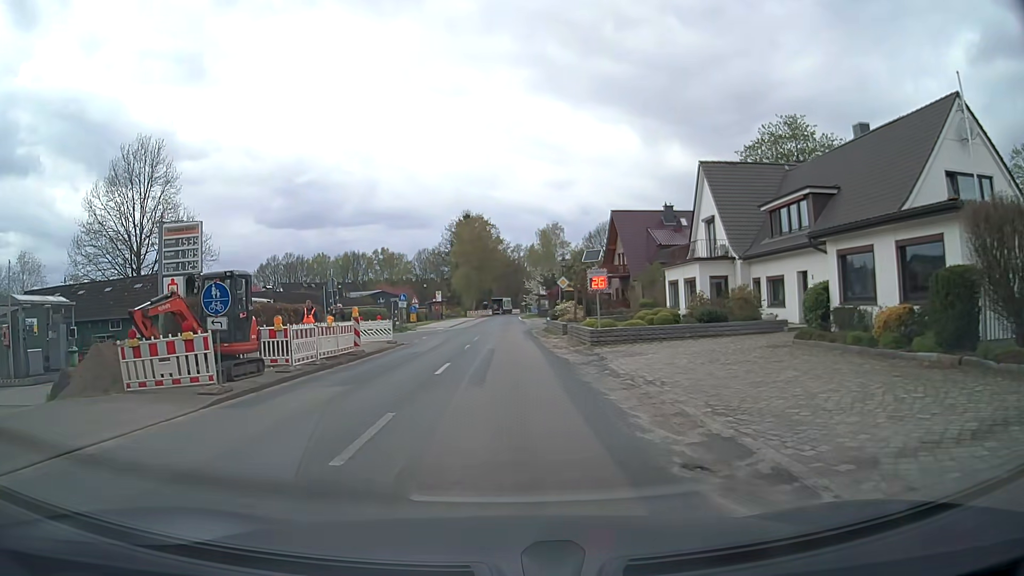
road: secondary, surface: asphalt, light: Day
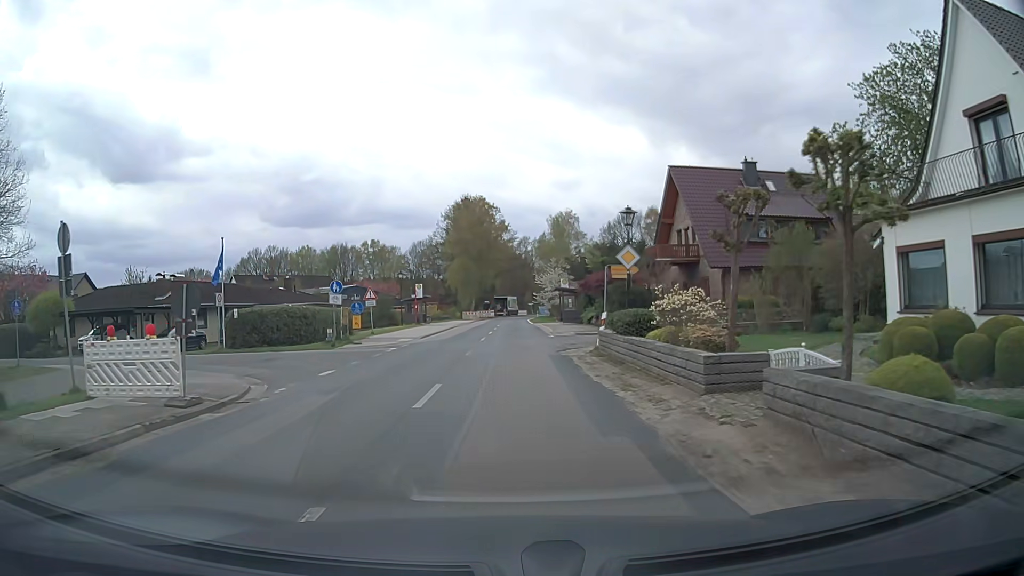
(0.0, +22.2) m; 0°
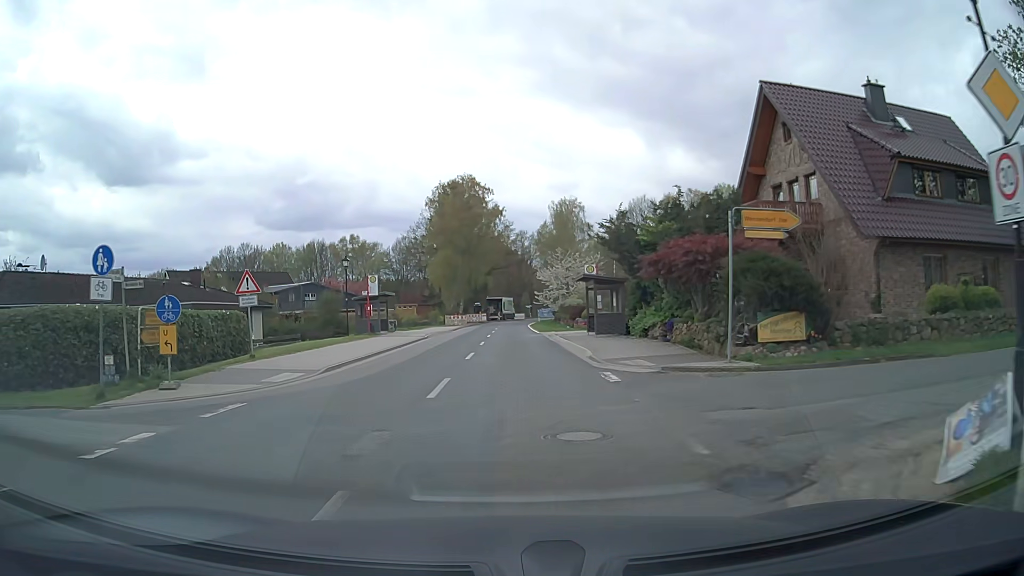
(+0.1, +18.5) m; 0°
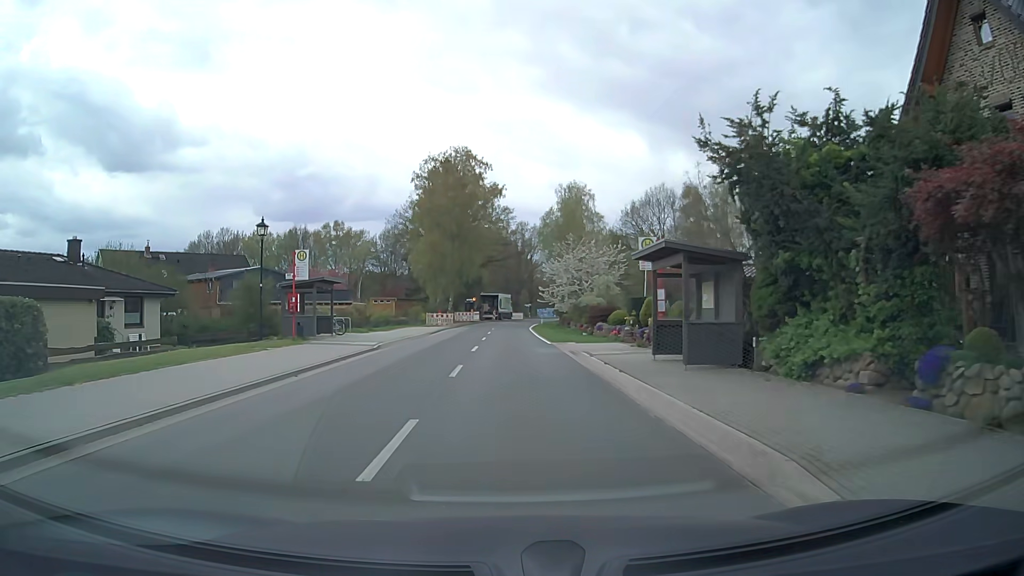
(0.0, +13.9) m; 0°
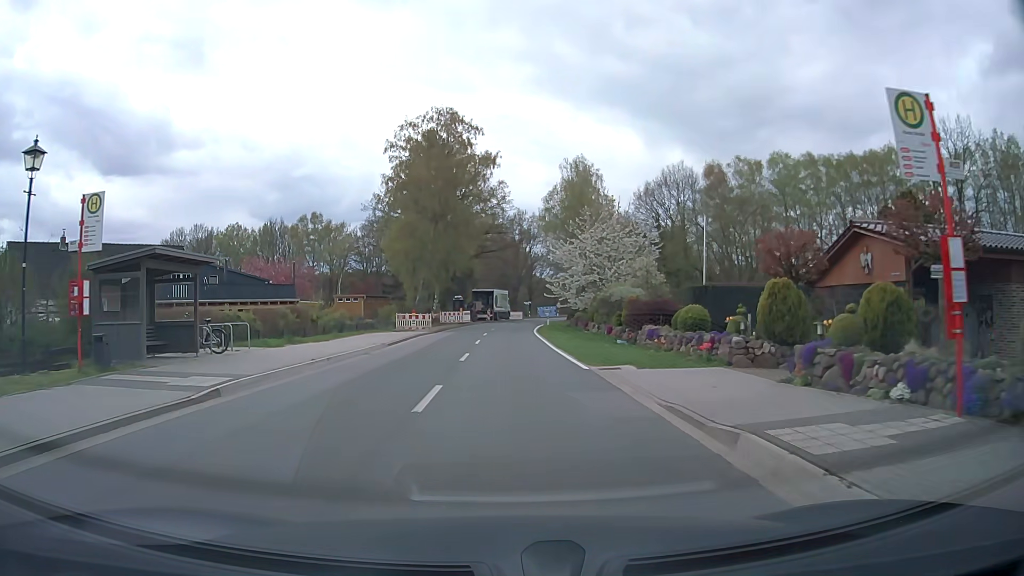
(+0.1, +14.2) m; 0°
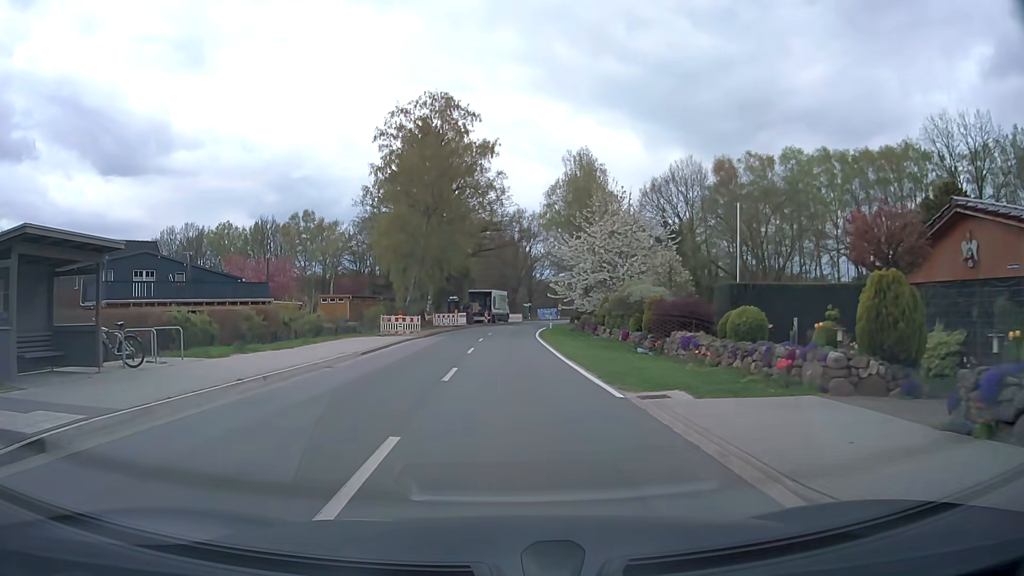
(0.0, +4.8) m; 0°
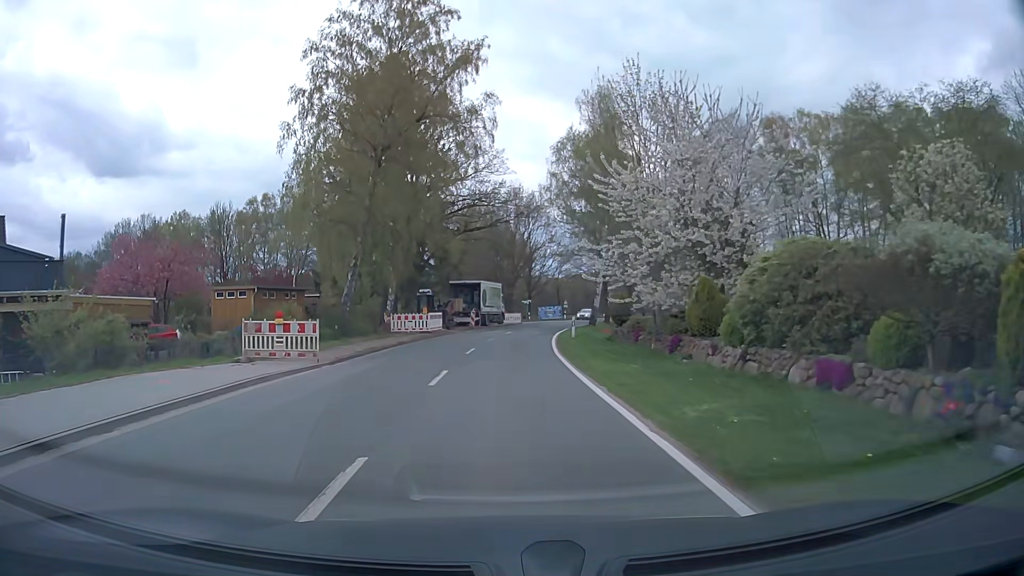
(+0.1, +19.3) m; +1°
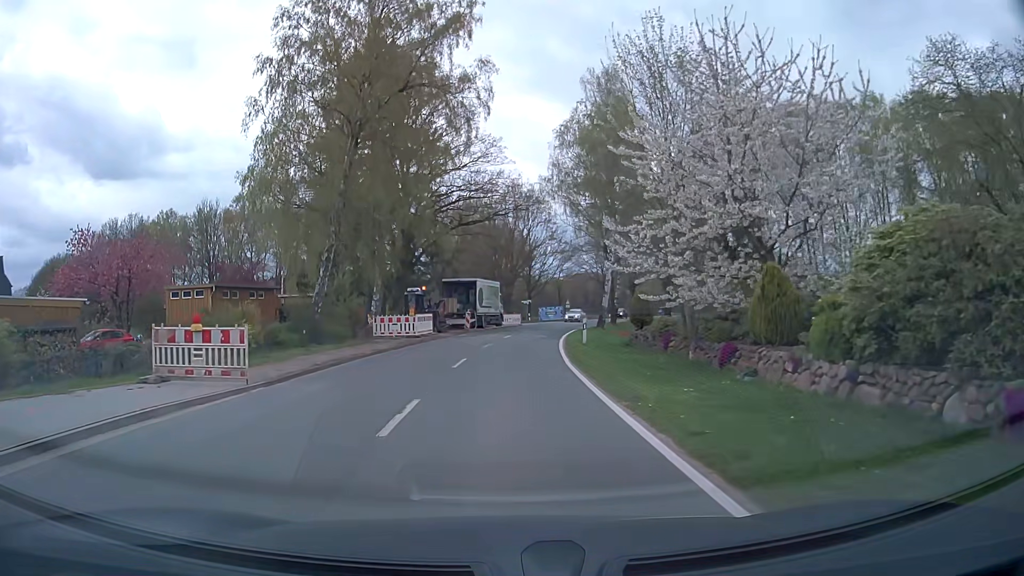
(0.0, +4.9) m; 0°
(0, +10) (0, +20) (+1, +30) (+2, +40) (+4, +50) (+6, +60) (+8, +69) (+11, +79) (+14, +88) (+18, +98) m
